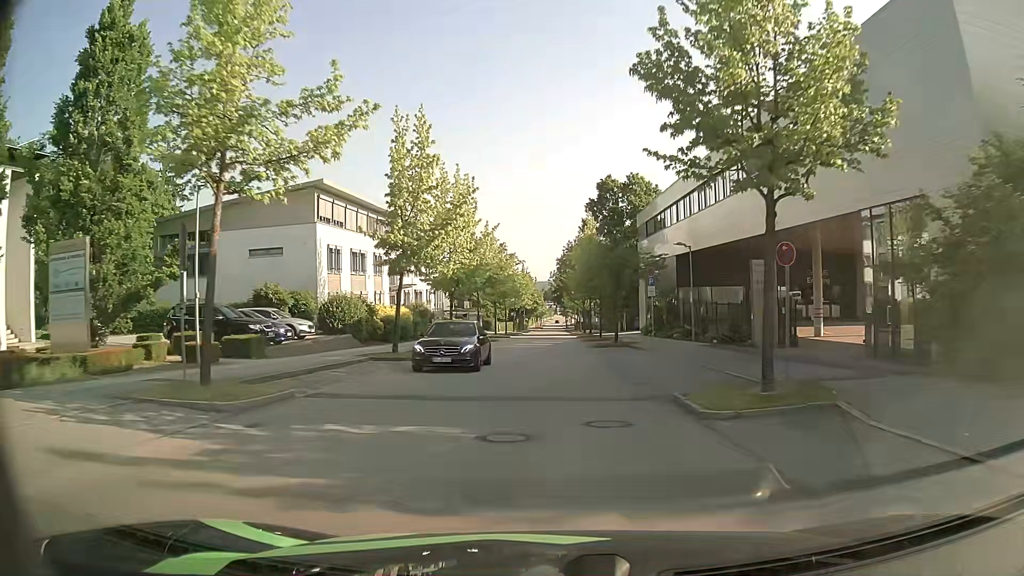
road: residential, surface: asphalt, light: Day
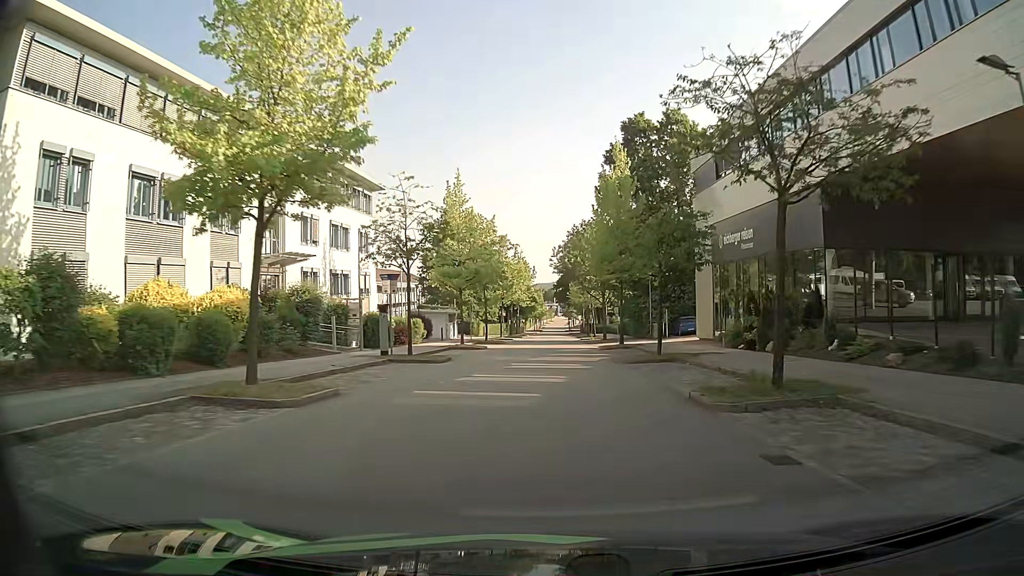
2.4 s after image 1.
(-0.3, +27.3) m; 0°
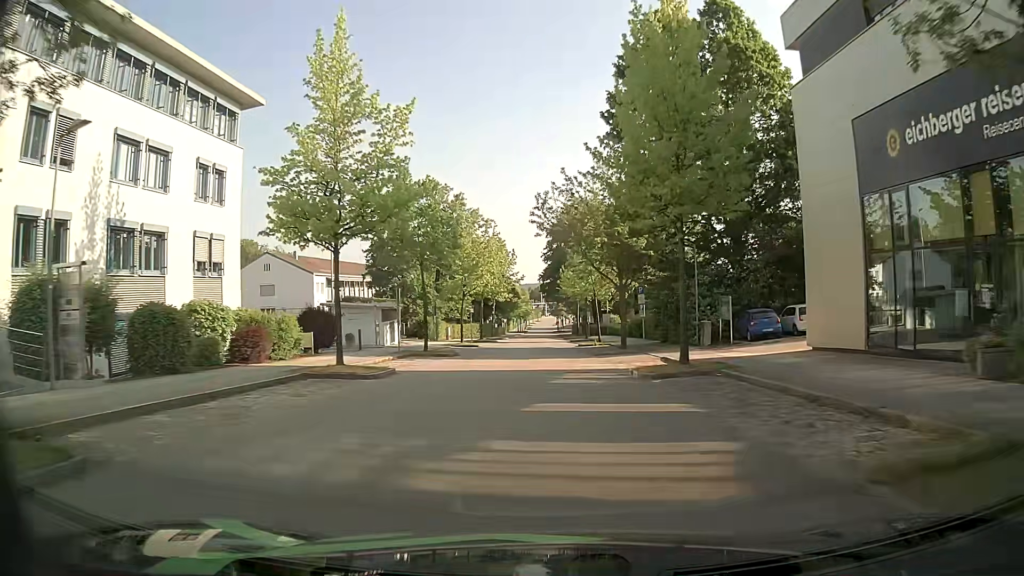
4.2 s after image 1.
(+0.2, +21.9) m; +1°
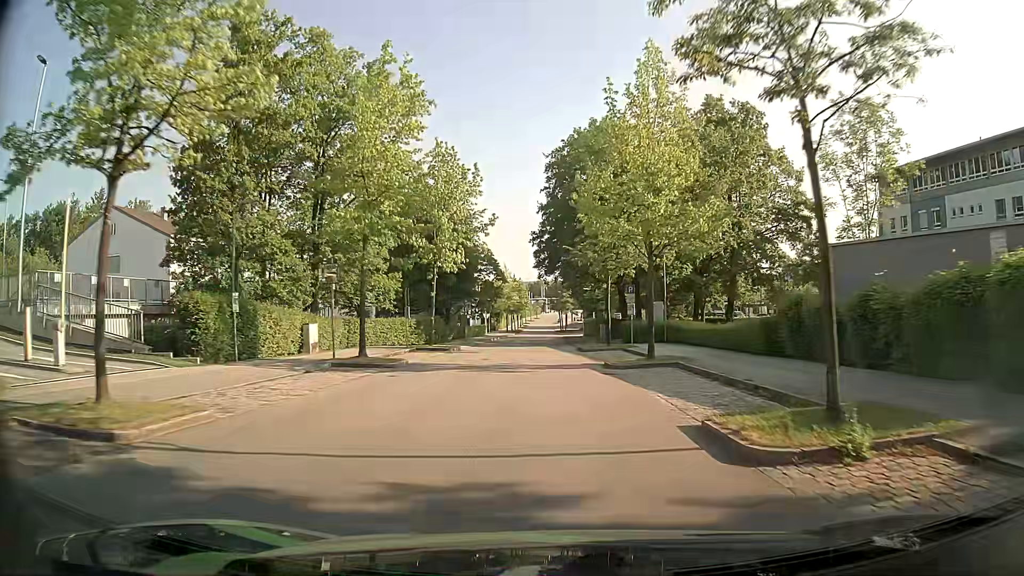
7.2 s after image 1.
(+0.1, +38.7) m; 0°
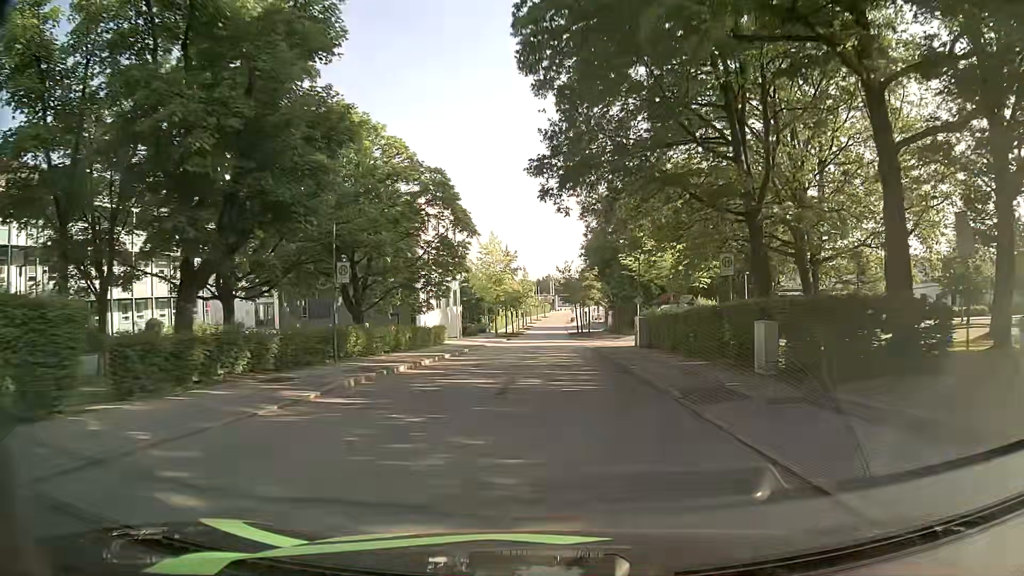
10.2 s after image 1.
(-0.3, +39.2) m; 0°
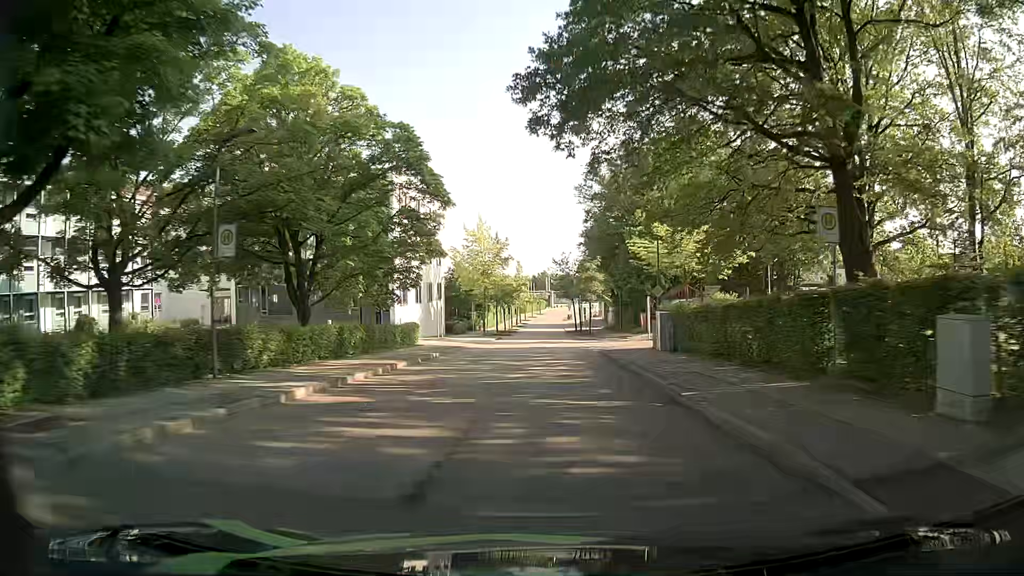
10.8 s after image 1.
(-0.1, +8.0) m; 0°
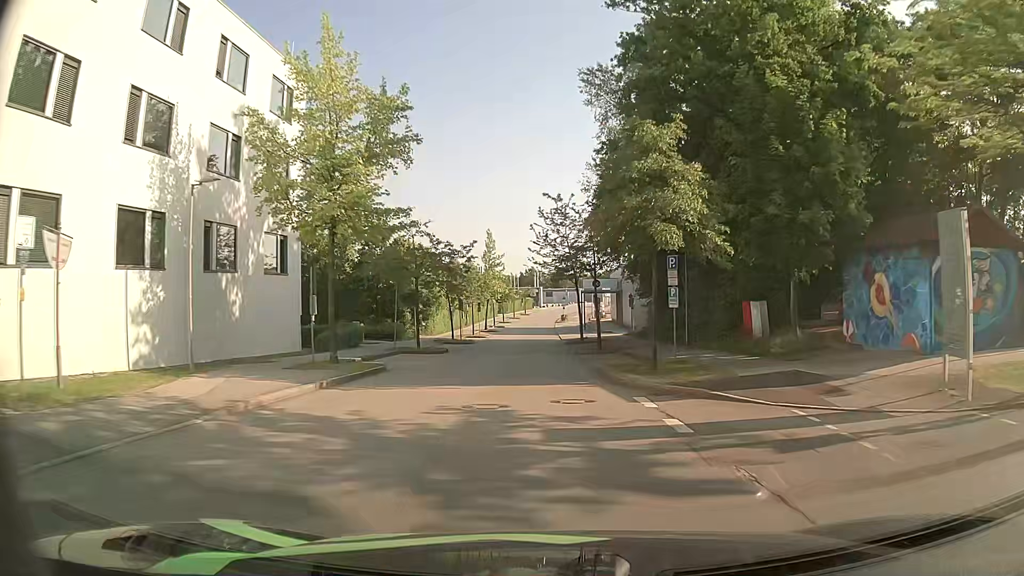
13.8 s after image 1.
(+0.4, +39.5) m; +1°
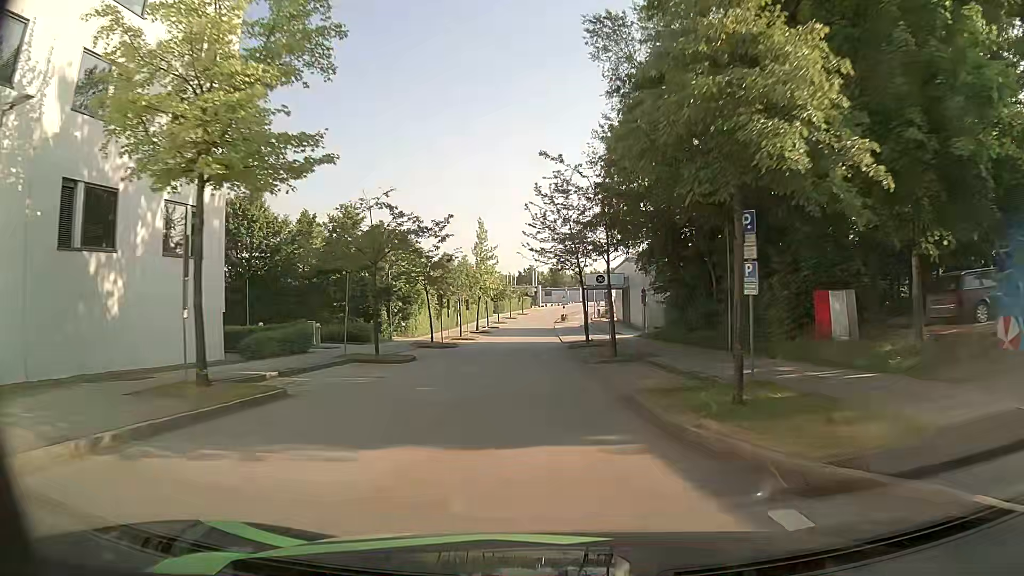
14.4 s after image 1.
(0.0, +8.2) m; 0°
(0, +10) (0, +20) (-1, +30) (-1, +40) (-1, +50) (-2, +60) (-2, +70) (-2, +80) (-2, +90) (-1, +100) m
